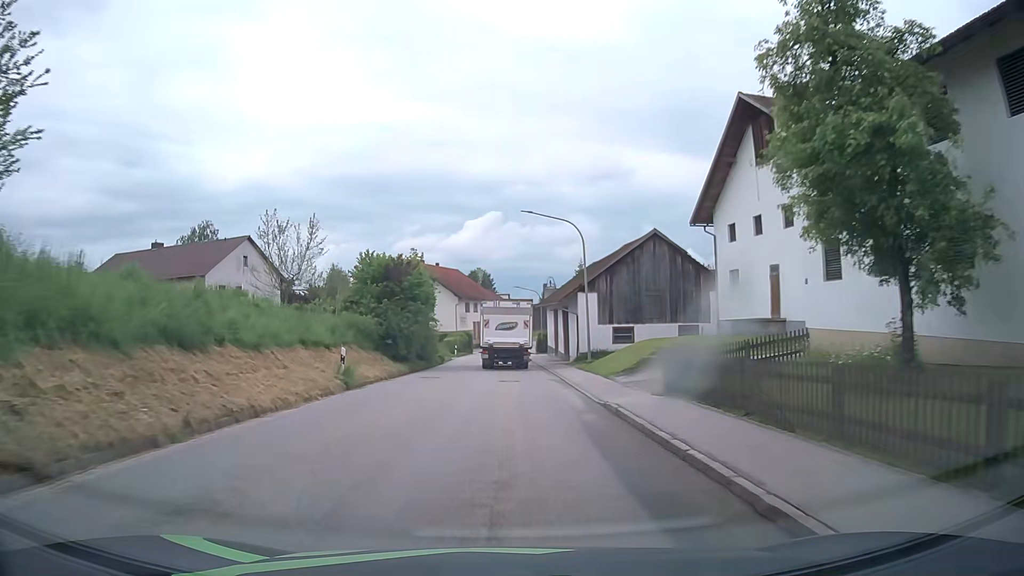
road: tertiary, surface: asphalt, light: Day
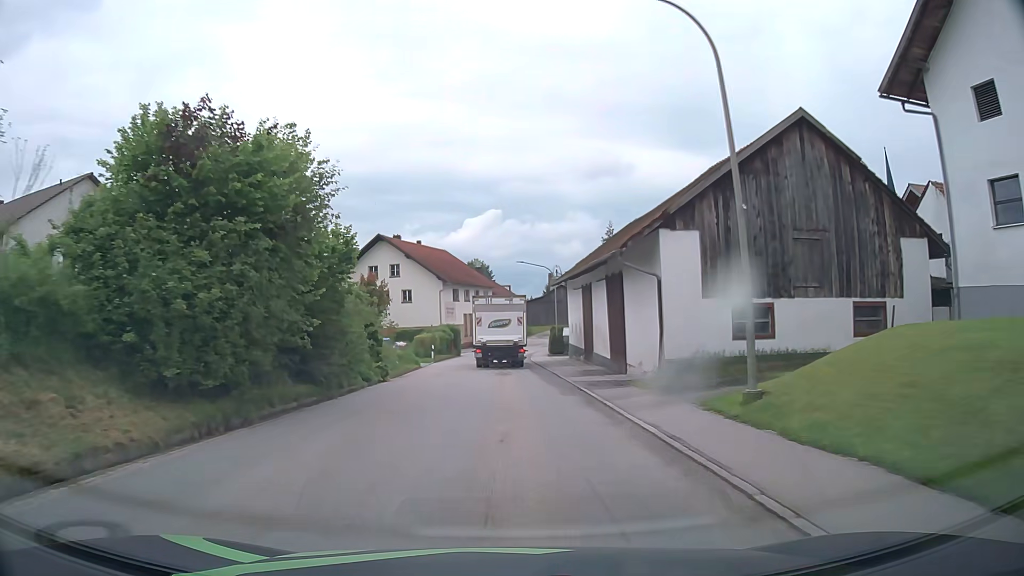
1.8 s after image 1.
(+0.1, +22.1) m; 0°
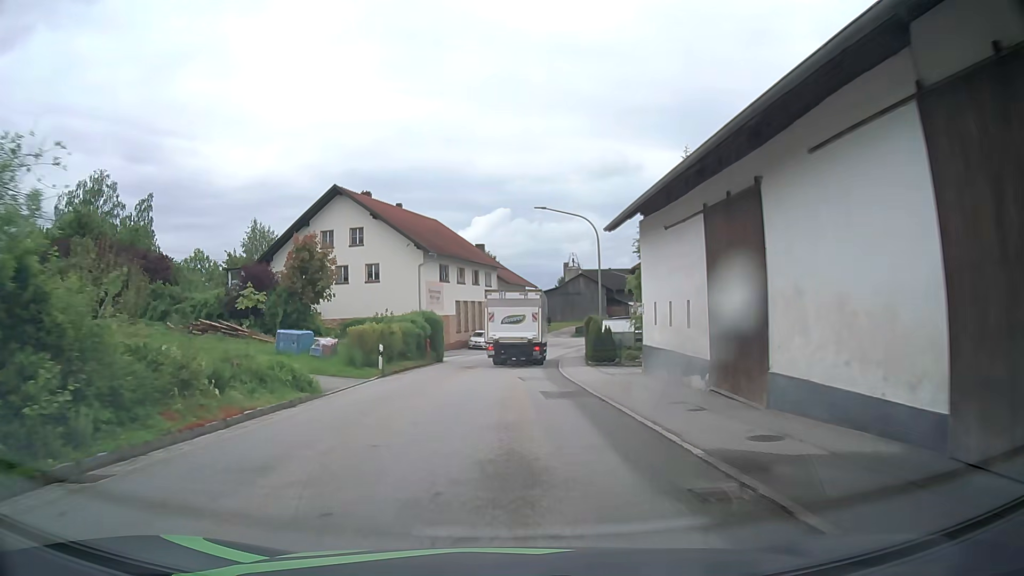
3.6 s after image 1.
(-0.1, +21.8) m; 0°
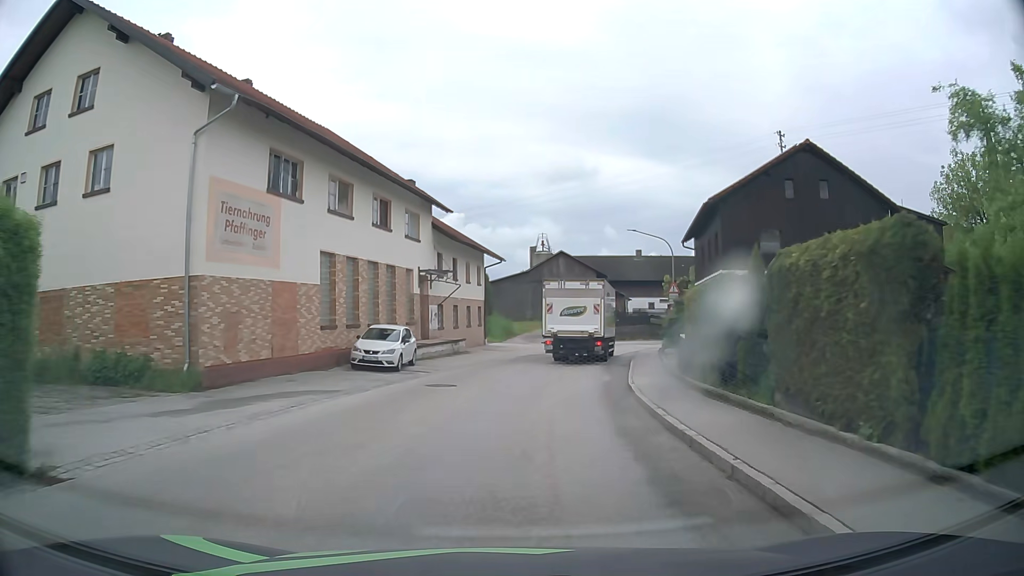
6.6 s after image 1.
(+0.3, +31.7) m; +4°
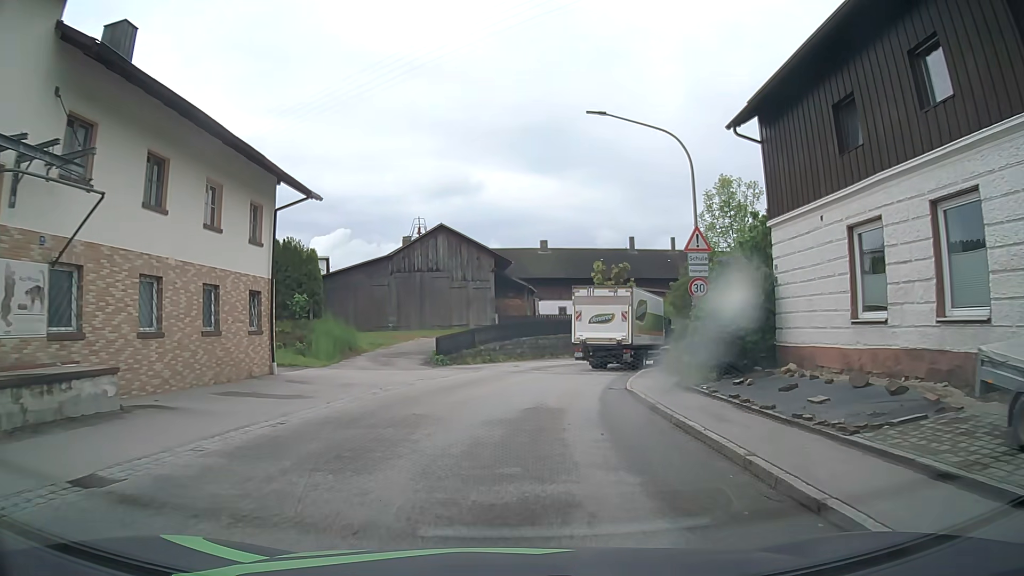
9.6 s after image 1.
(+2.0, +25.2) m; +10°
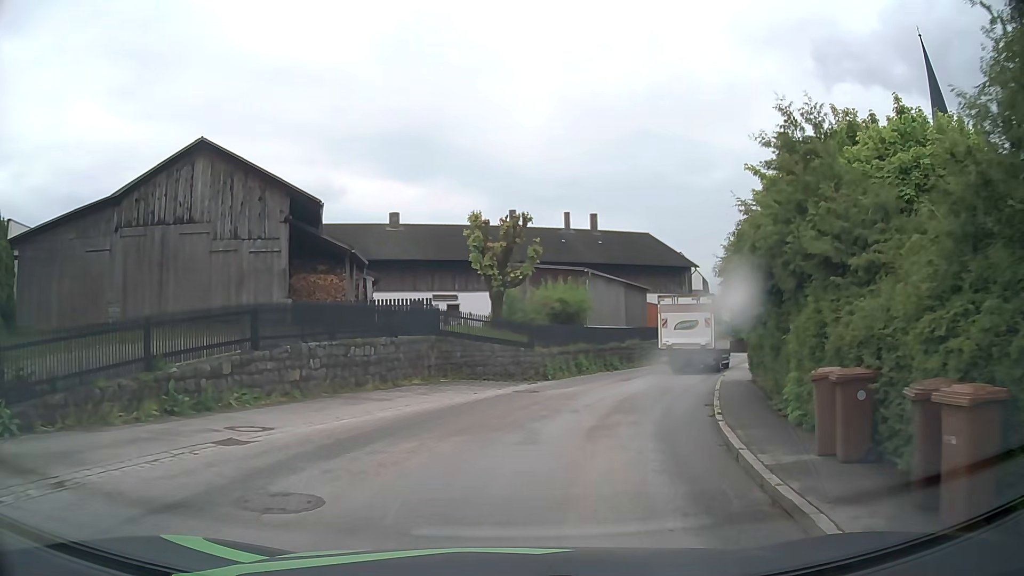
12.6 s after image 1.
(+1.9, +22.8) m; +11°
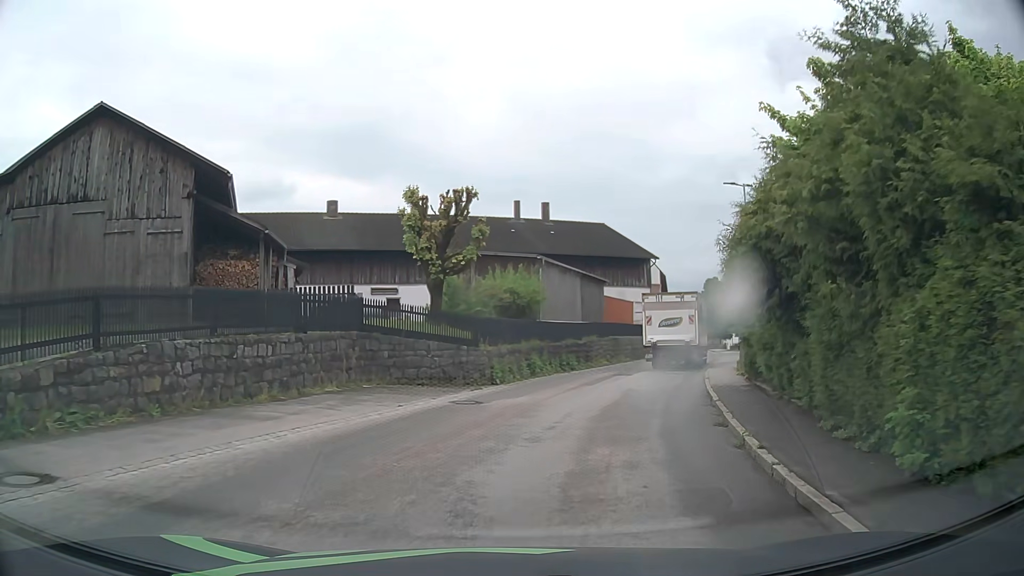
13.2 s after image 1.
(+0.2, +4.5) m; +4°
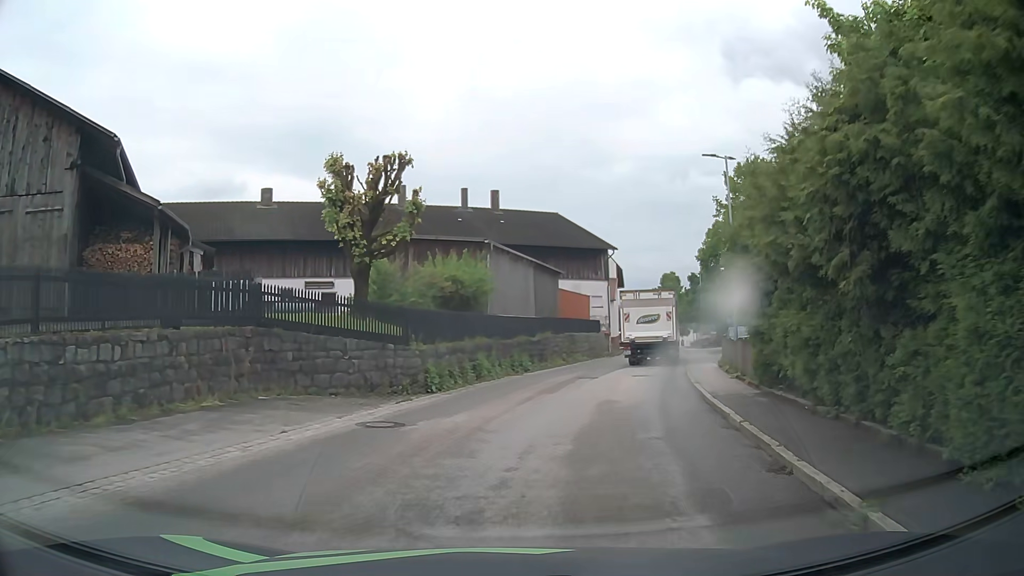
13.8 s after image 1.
(+0.2, +4.5) m; +5°
(+1, +10) (+2, +20) (+5, +30) (+7, +39) (+10, +49) (+12, +59) (+15, +68) (+16, +78) (+18, +88) (+17, +98) m
